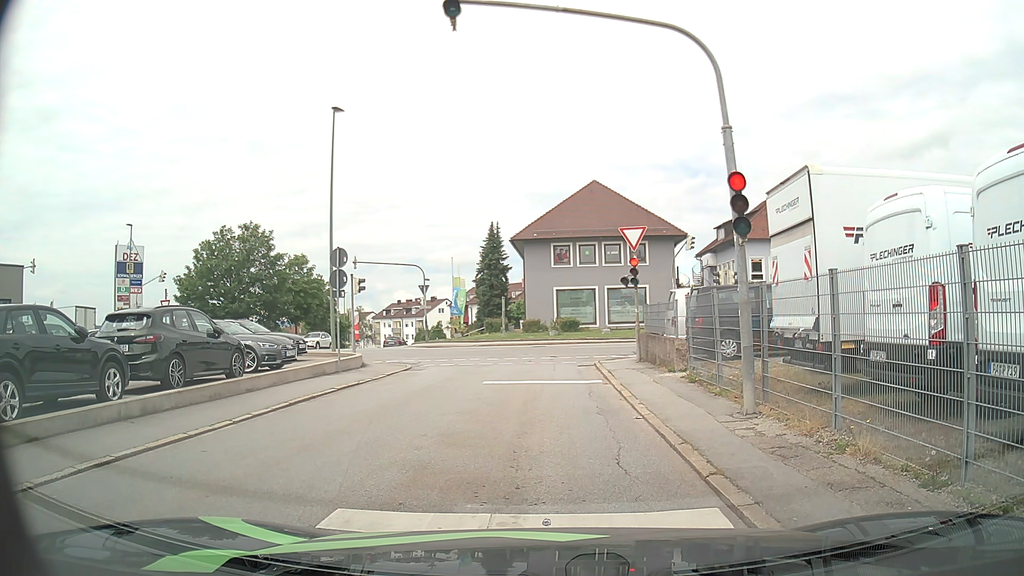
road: residential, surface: asphalt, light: Day
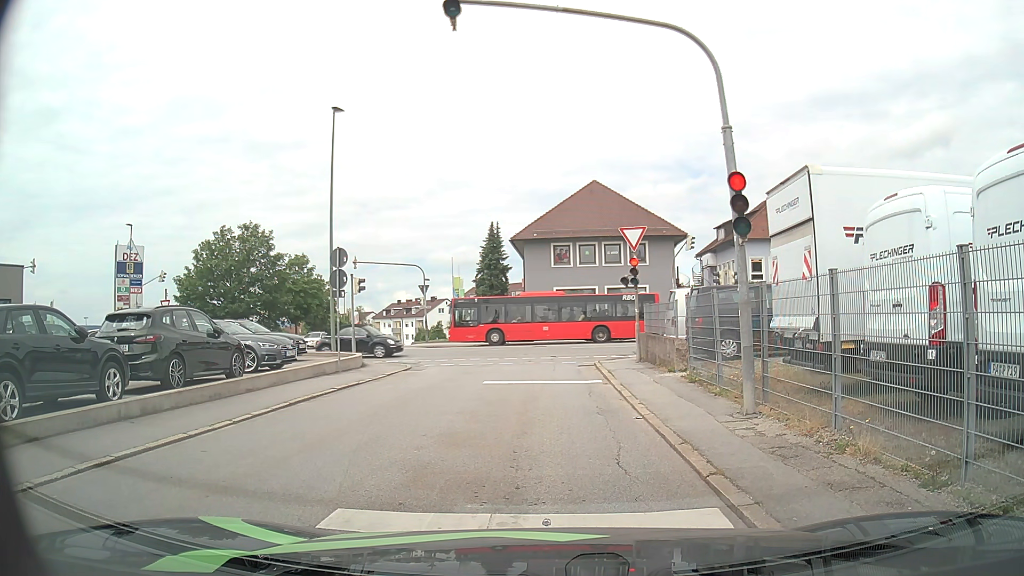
(0.0, 0.0) m; 0°
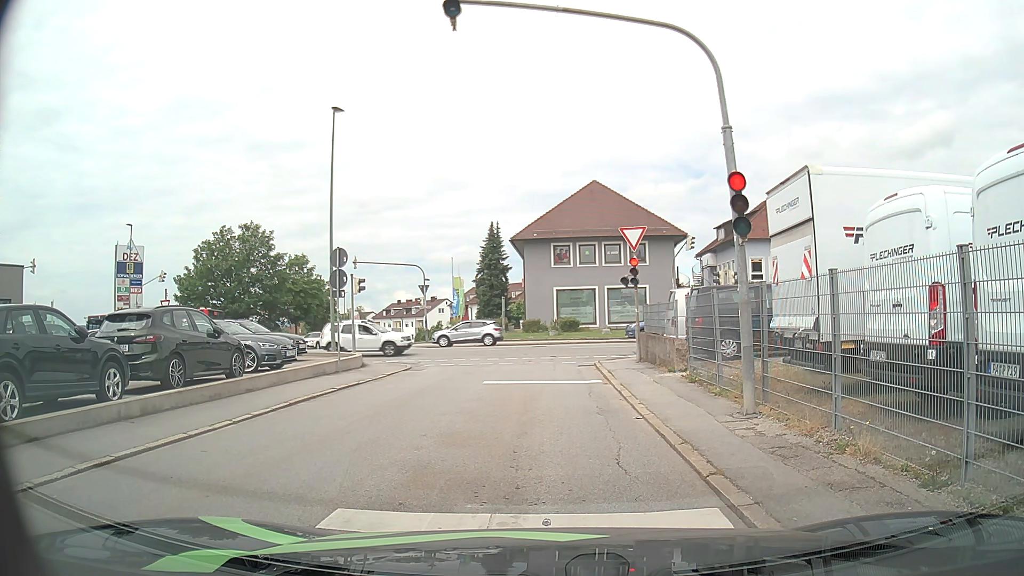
(0.0, 0.0) m; 0°
